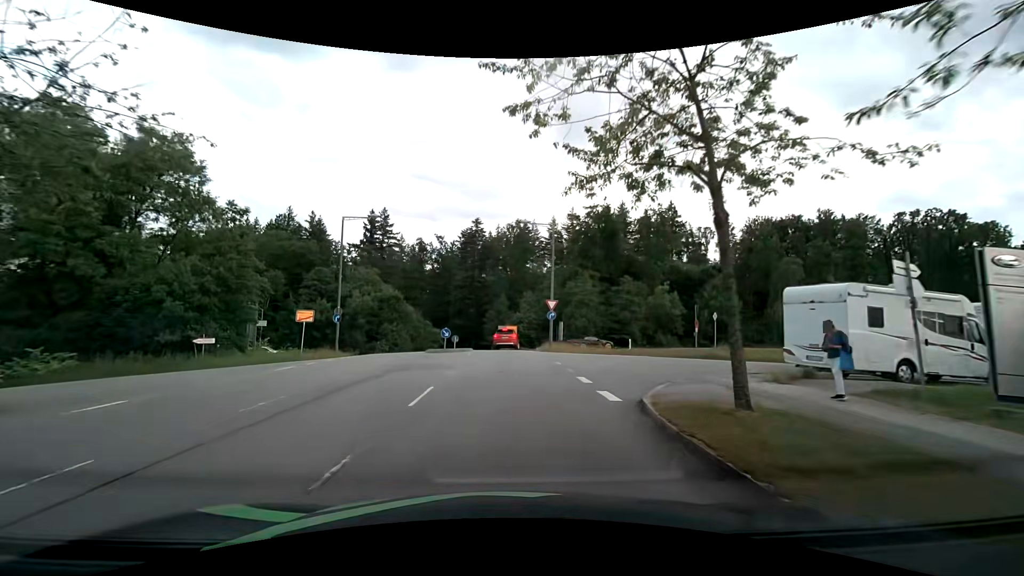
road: residential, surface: asphalt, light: Day
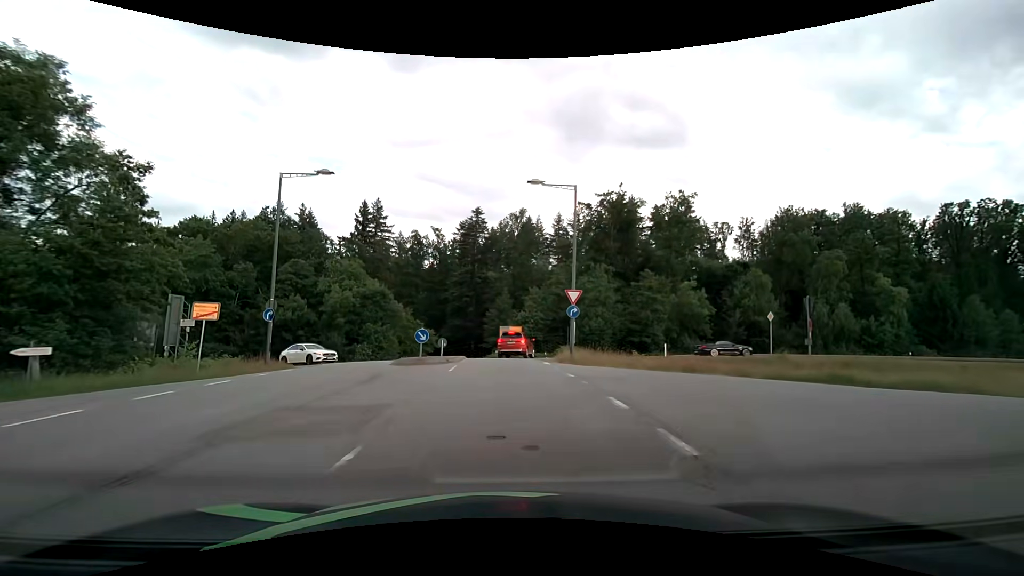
(+0.1, +9.7) m; 0°
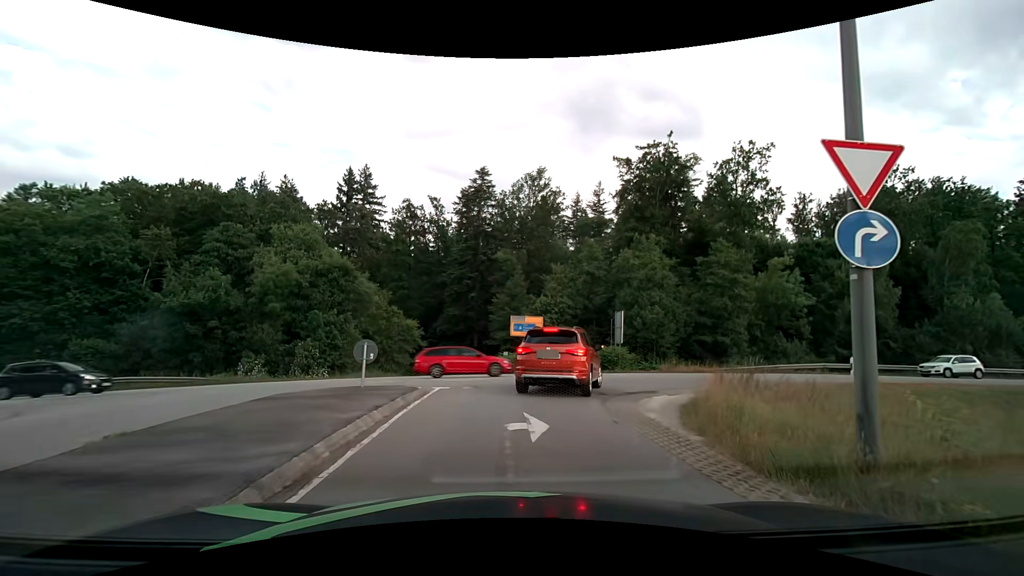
(-0.1, +18.8) m; -1°
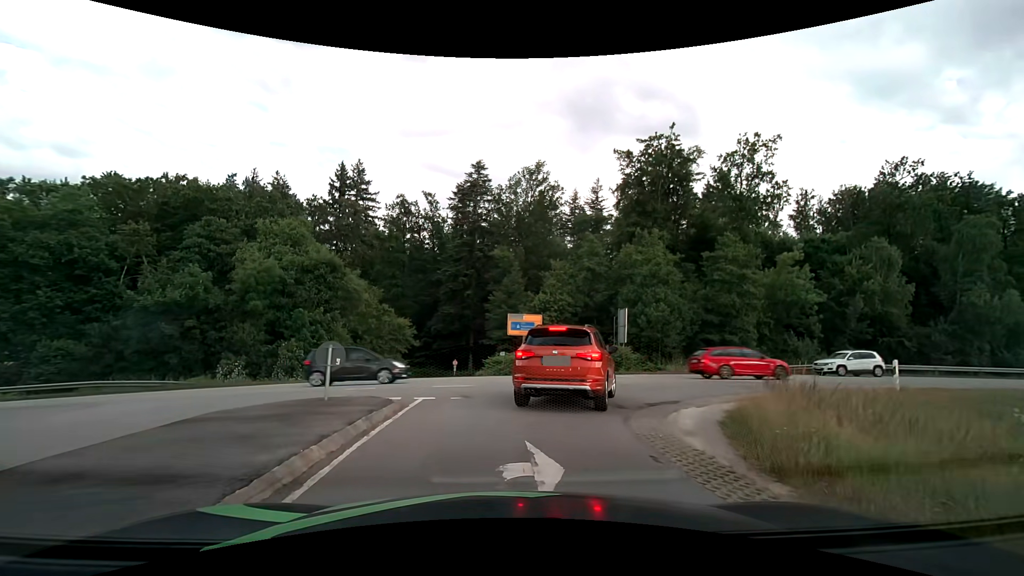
(0.0, +2.2) m; -1°
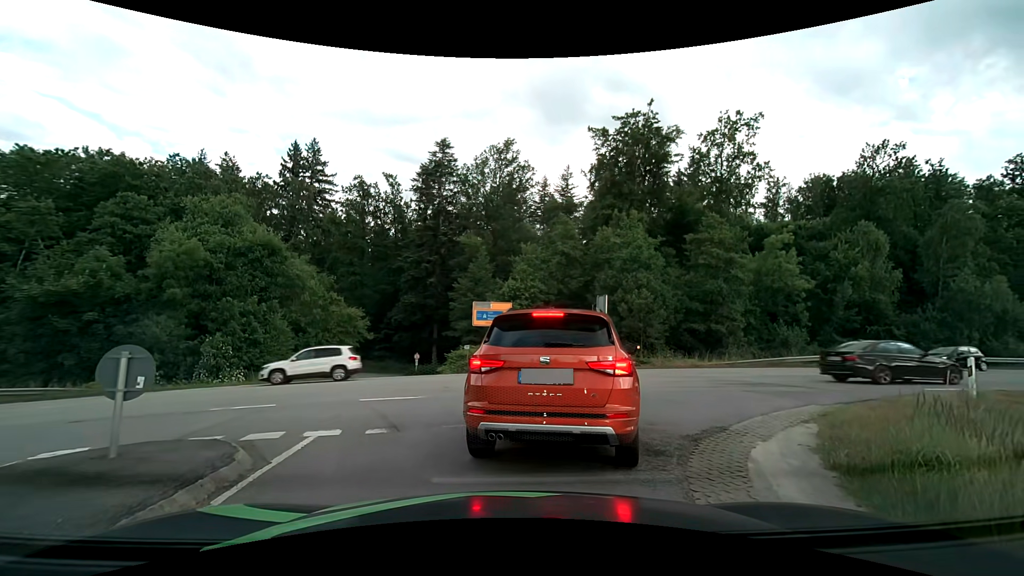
(+0.2, +4.2) m; +4°
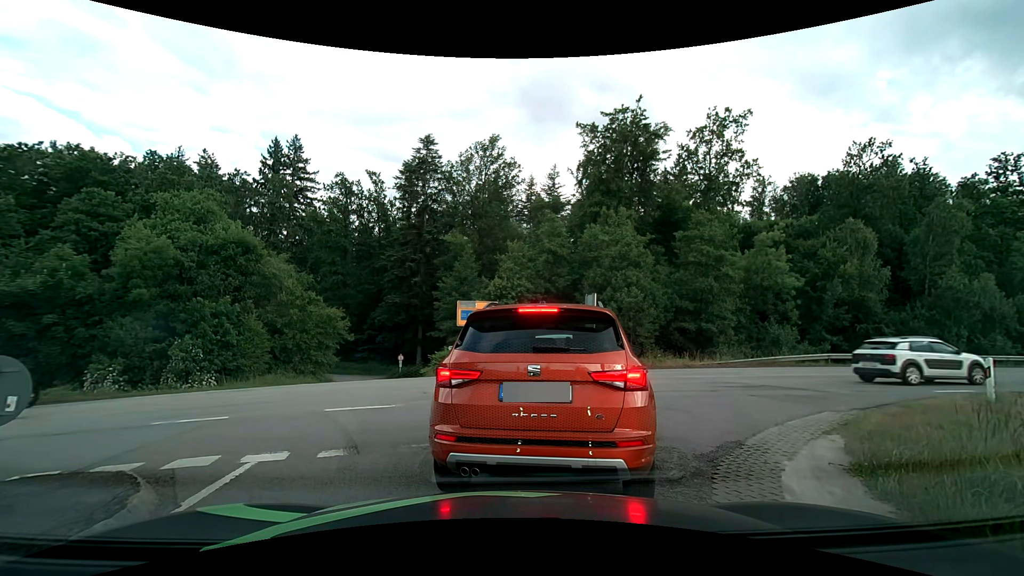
(0.0, +1.1) m; 0°
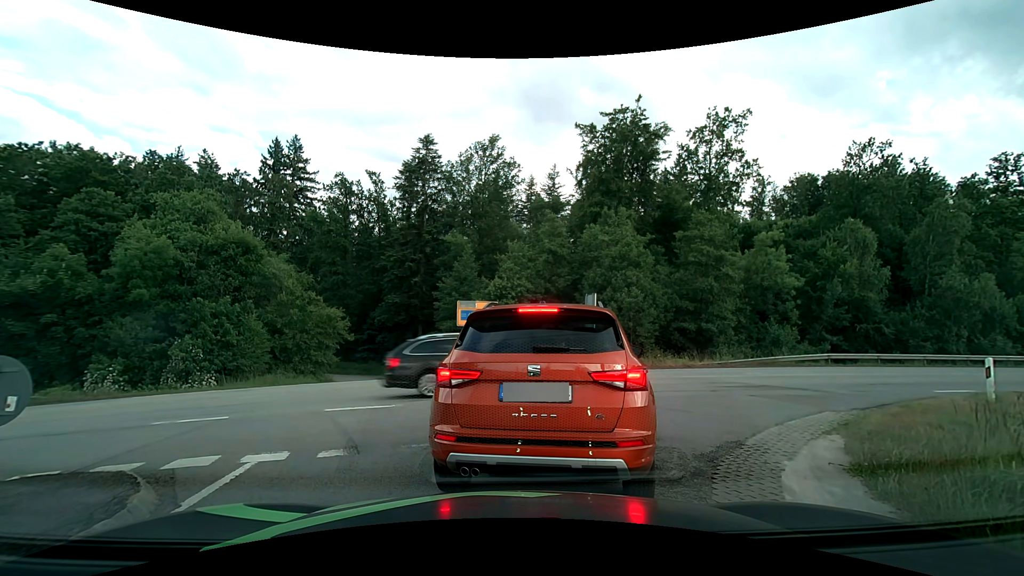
(0.0, 0.0) m; 0°
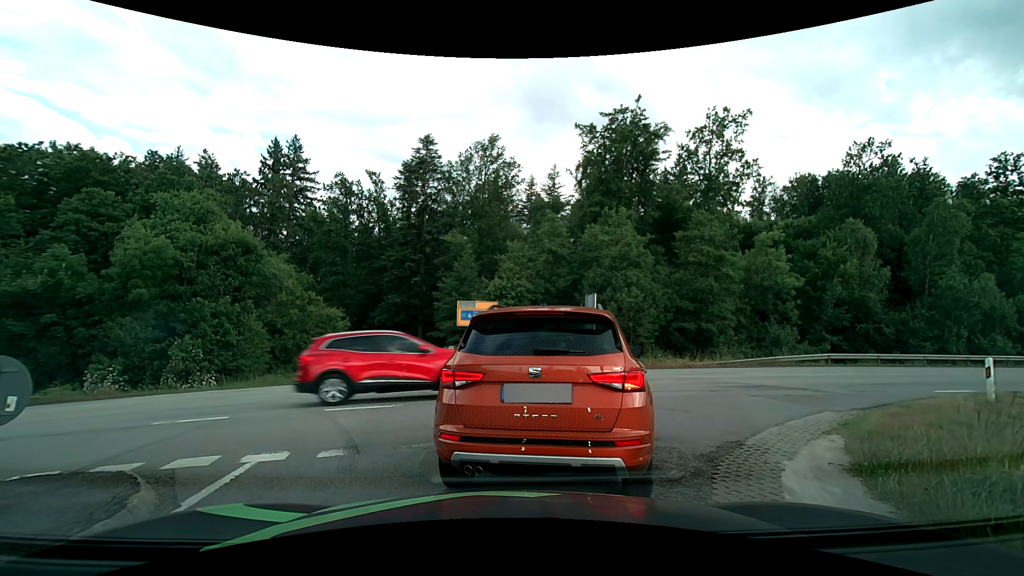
(0.0, 0.0) m; 0°
(+2, +10) (+10, +16) (+19, +18) (+29, +20) (+39, +22) (+49, +25) (+58, +27) (+68, +29) (+78, +32) (+87, +35) m
